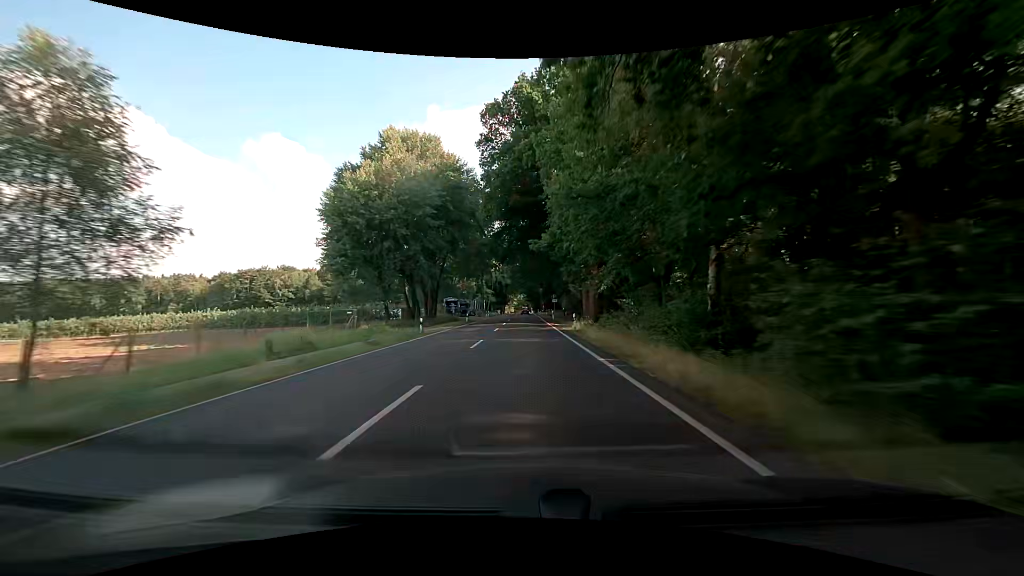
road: primary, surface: asphalt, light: Day
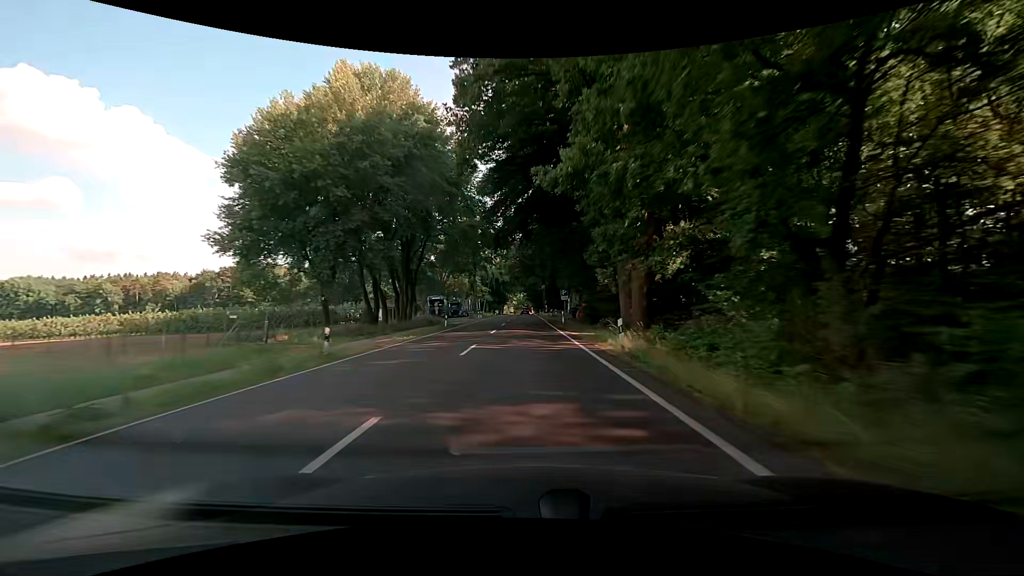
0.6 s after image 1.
(+0.2, +15.0) m; +1°
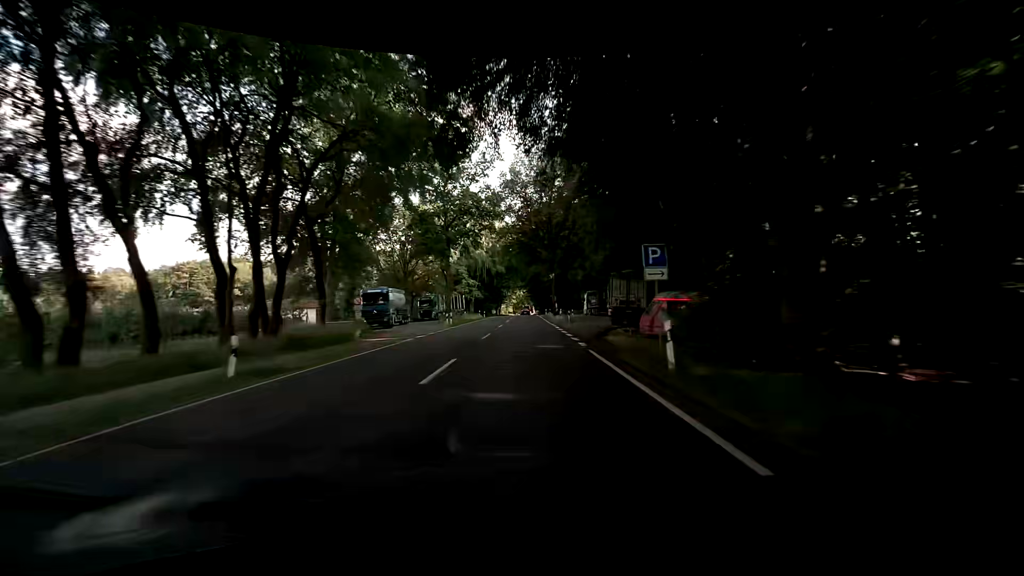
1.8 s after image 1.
(0.0, +30.3) m; 0°
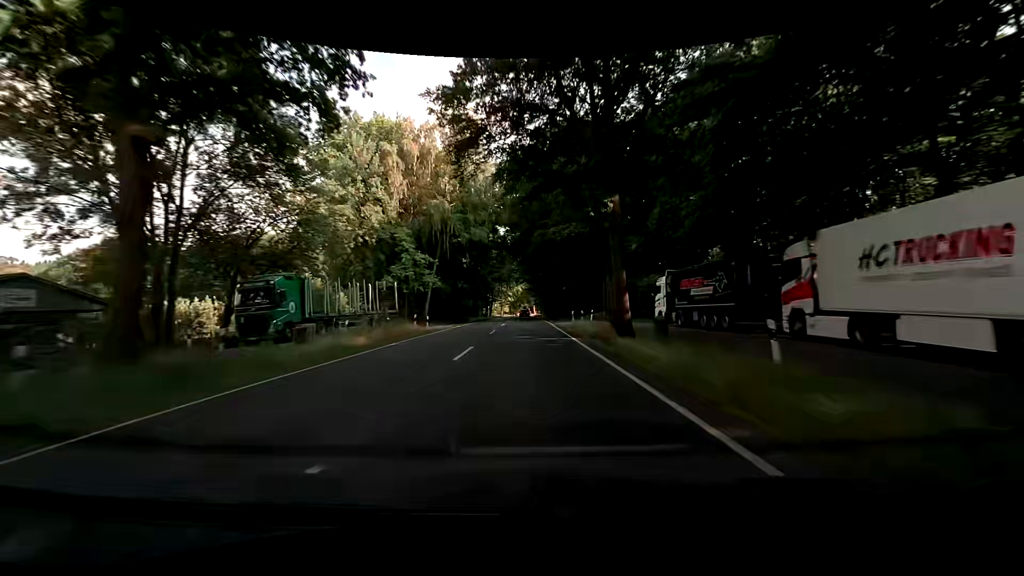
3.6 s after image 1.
(+0.1, +45.5) m; 0°
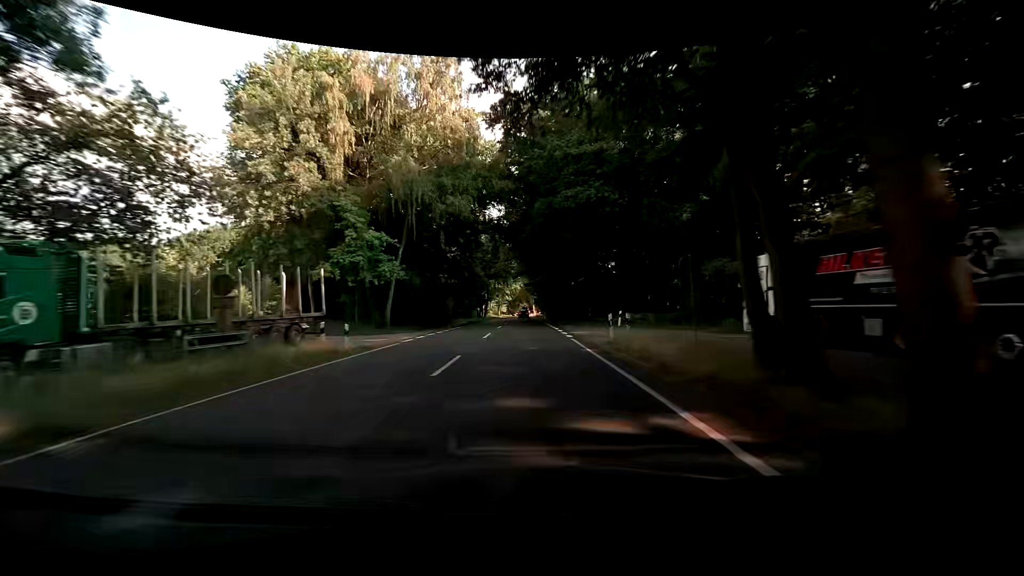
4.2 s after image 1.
(-0.2, +15.0) m; -1°
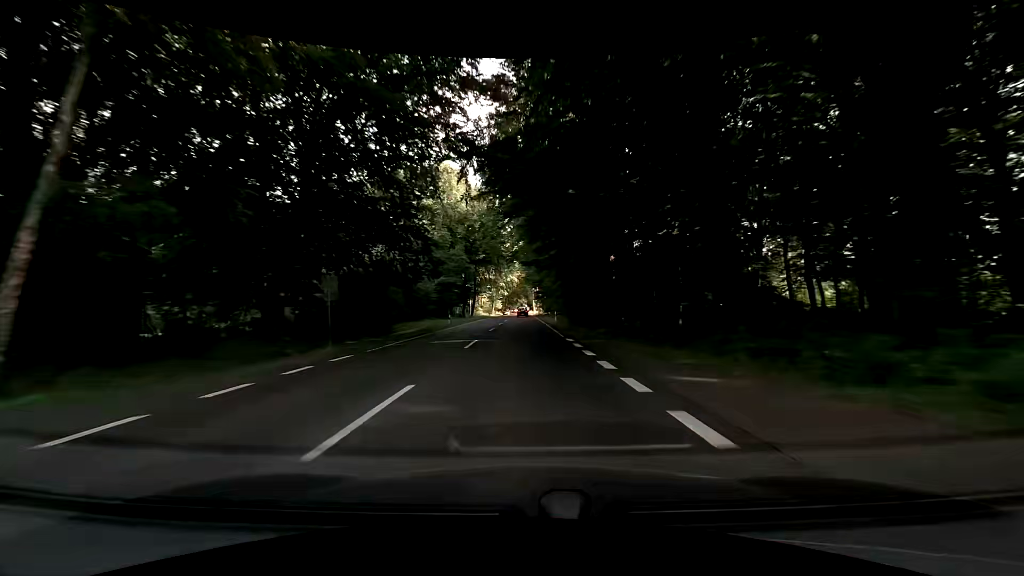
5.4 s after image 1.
(+0.2, +29.8) m; 0°
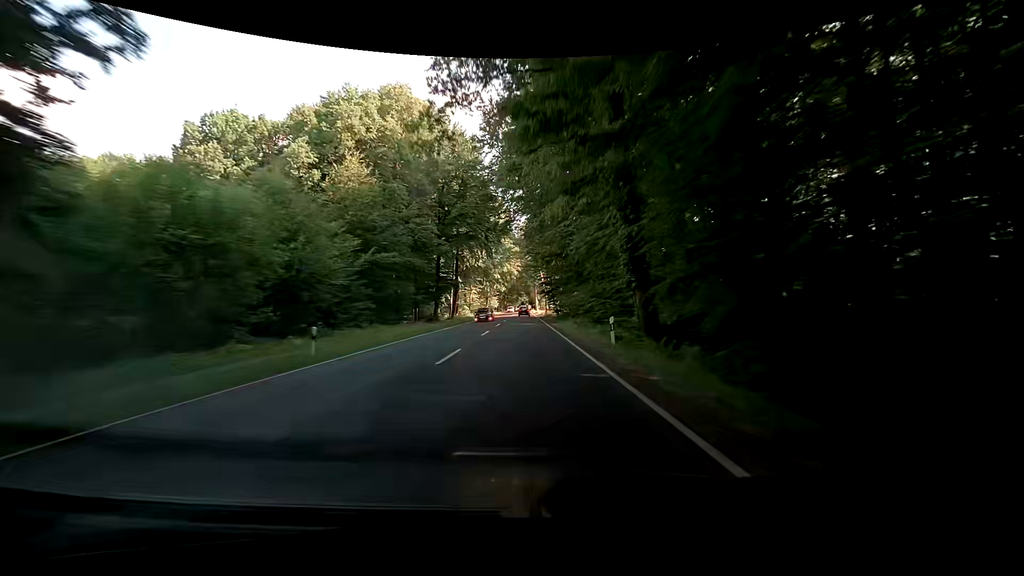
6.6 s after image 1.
(+0.2, +29.5) m; 0°
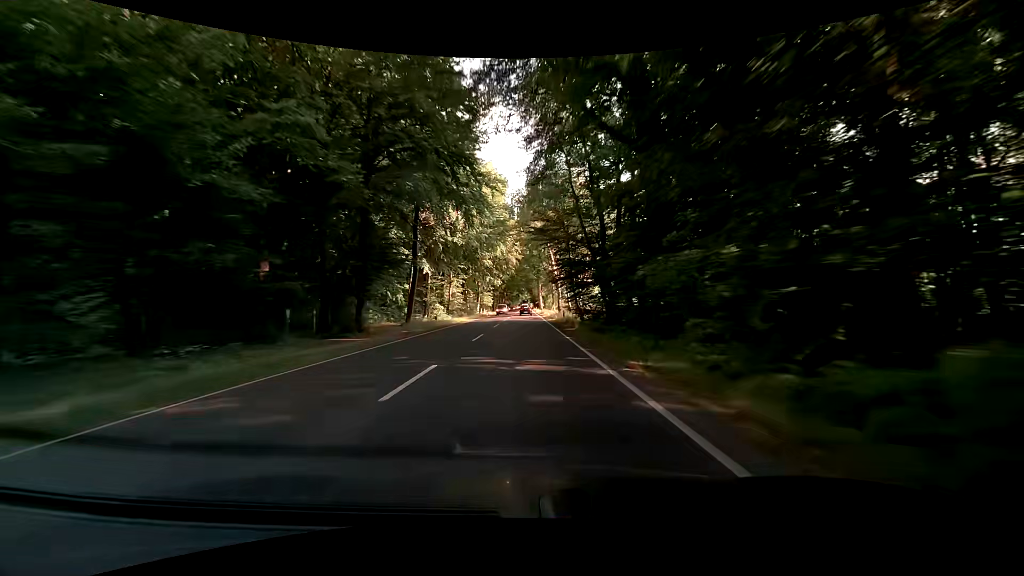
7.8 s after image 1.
(+0.3, +29.2) m; 0°
(0, +10) (0, +20) (0, +30) (0, +40) (0, +50) (0, +60) (0, +70) (0, +80) (0, +90) (0, +100) m
